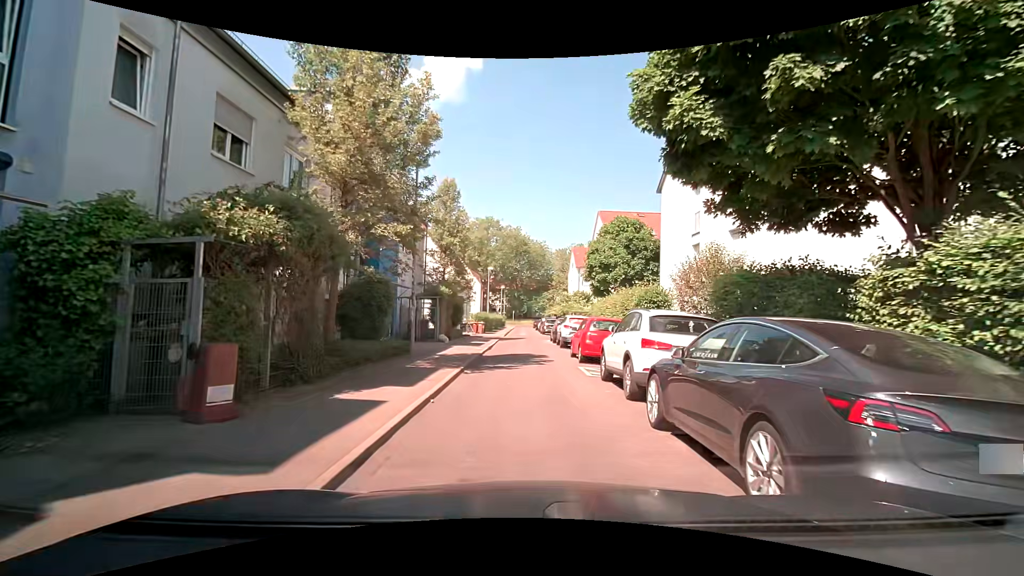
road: residential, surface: asphalt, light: Day
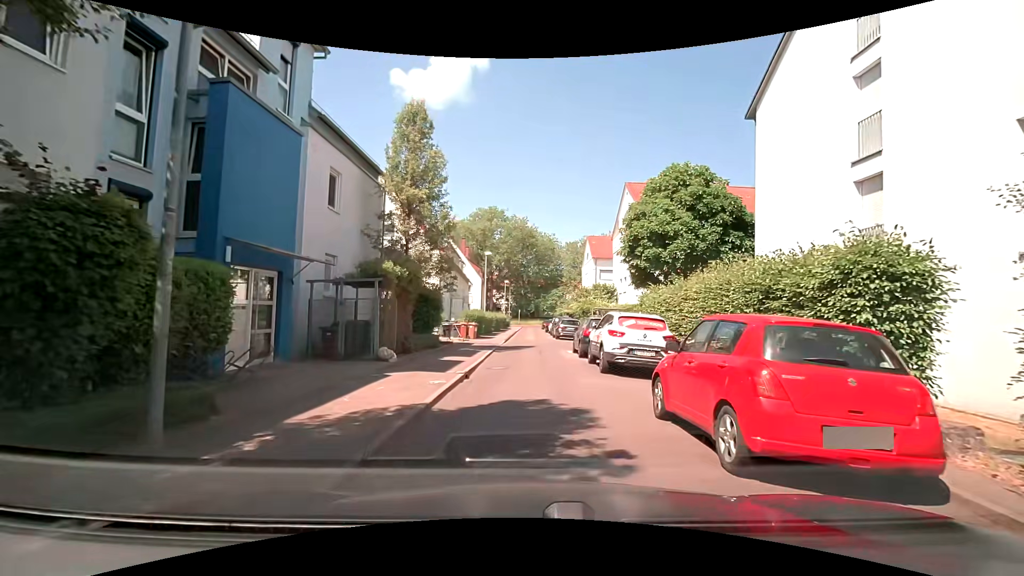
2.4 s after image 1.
(+0.2, +11.1) m; +1°
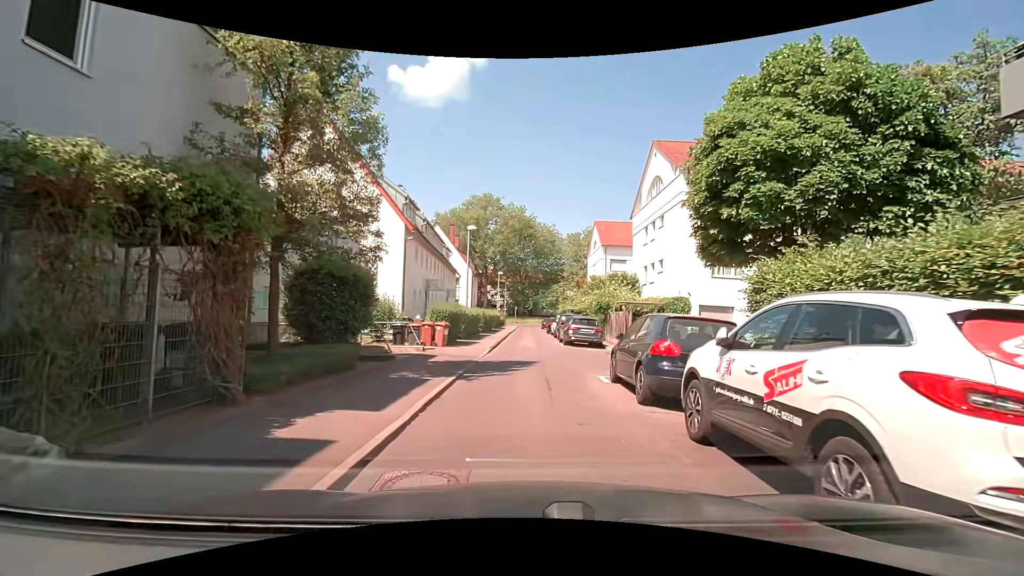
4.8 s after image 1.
(0.0, +9.9) m; +2°
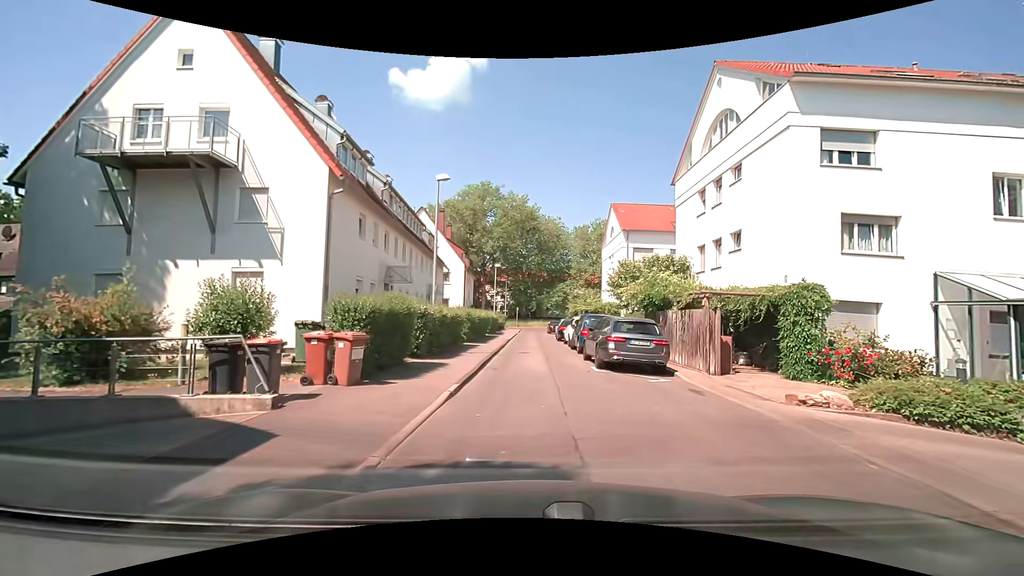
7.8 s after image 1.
(-0.3, +10.4) m; -1°
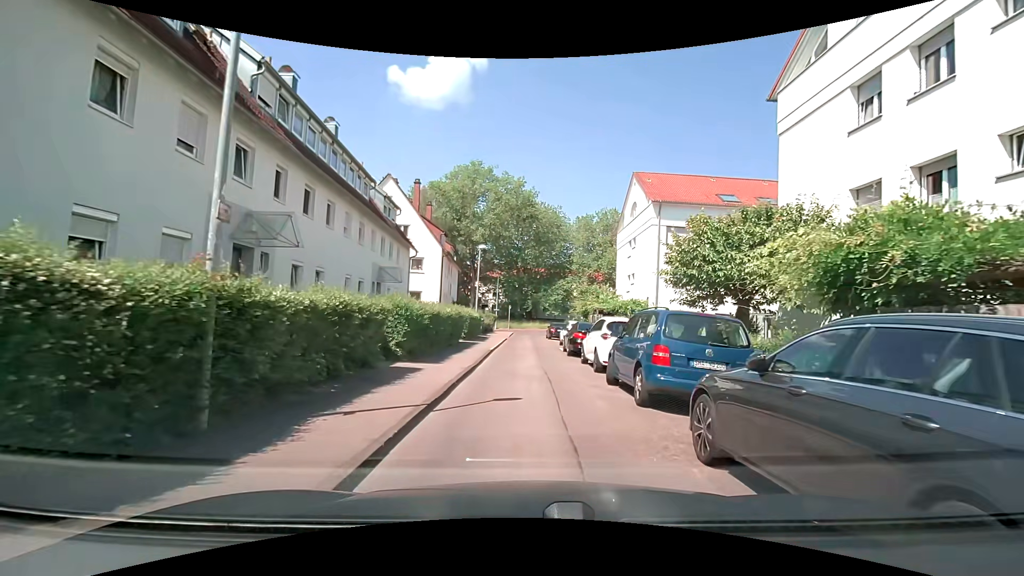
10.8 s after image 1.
(-0.1, +12.1) m; -1°
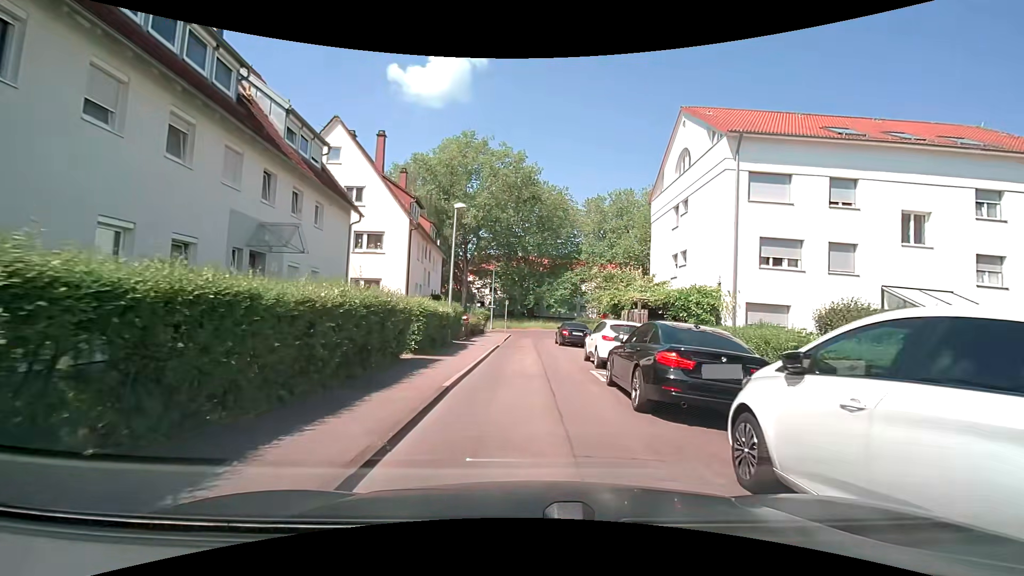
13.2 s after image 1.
(+0.2, +12.1) m; +2°
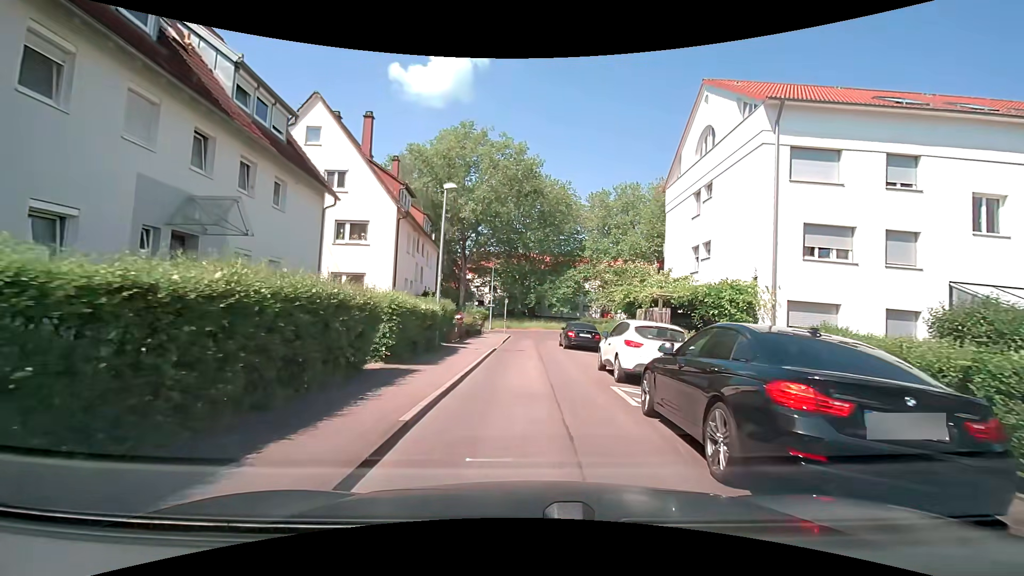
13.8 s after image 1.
(-0.1, +3.2) m; -2°
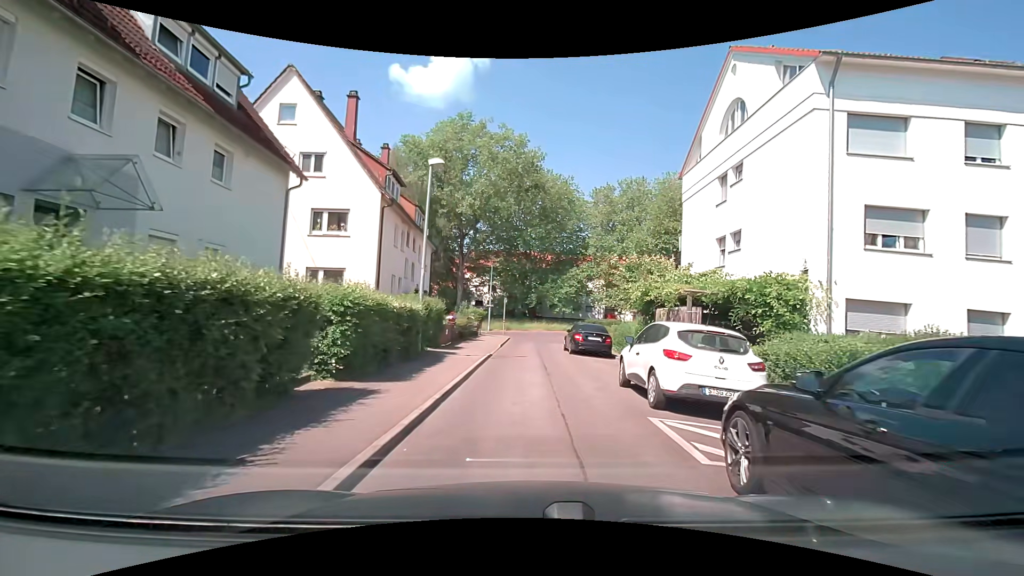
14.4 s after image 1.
(0.0, +3.1) m; +1°
